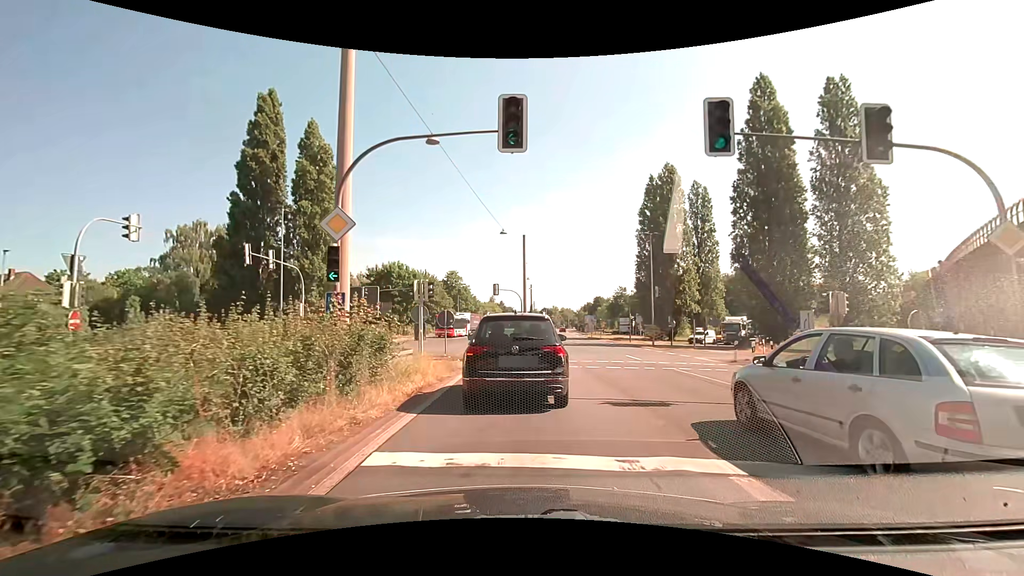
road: trunk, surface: asphalt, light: Day
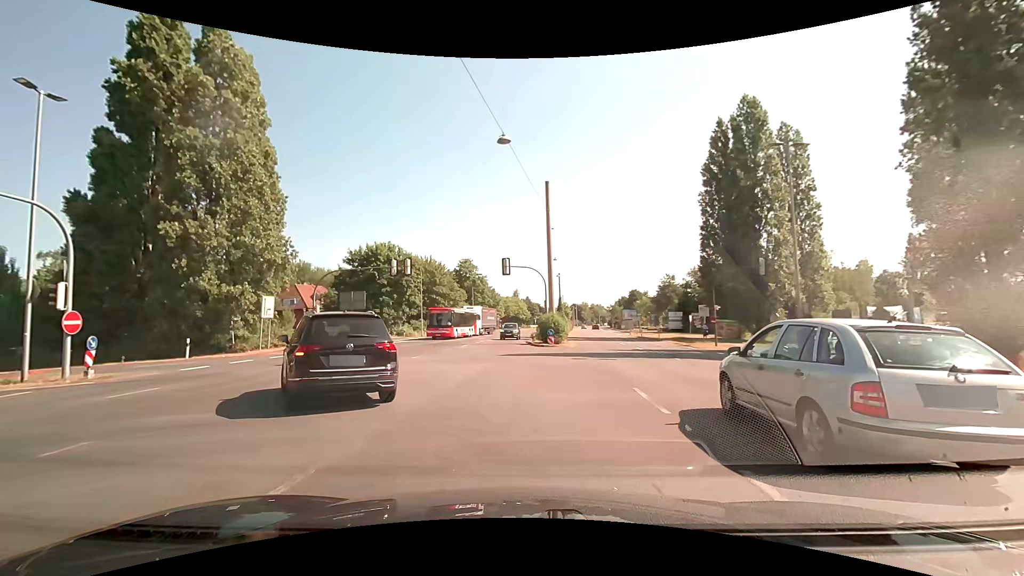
(+0.3, +20.6) m; -2°
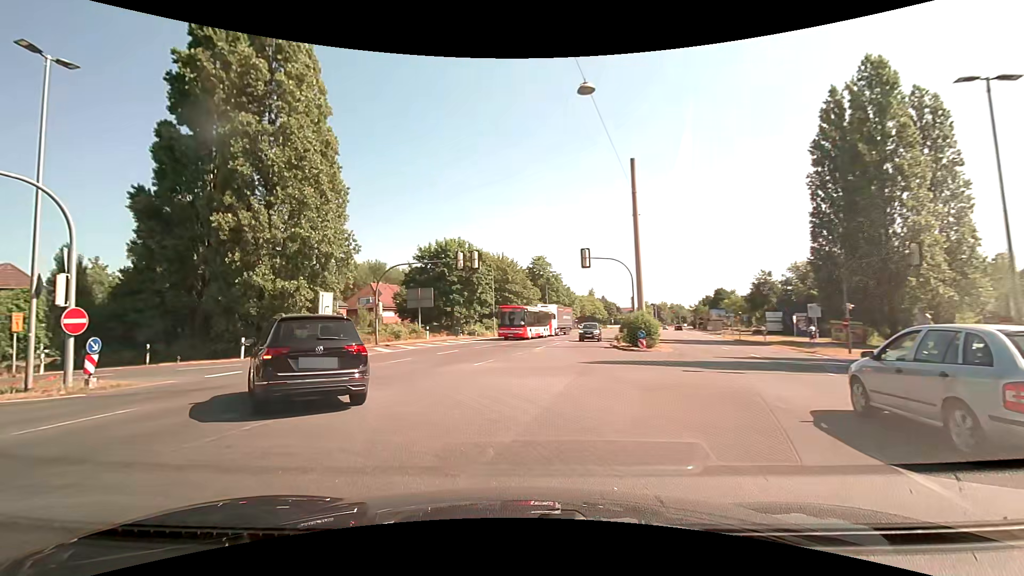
(-0.3, +4.6) m; -9°
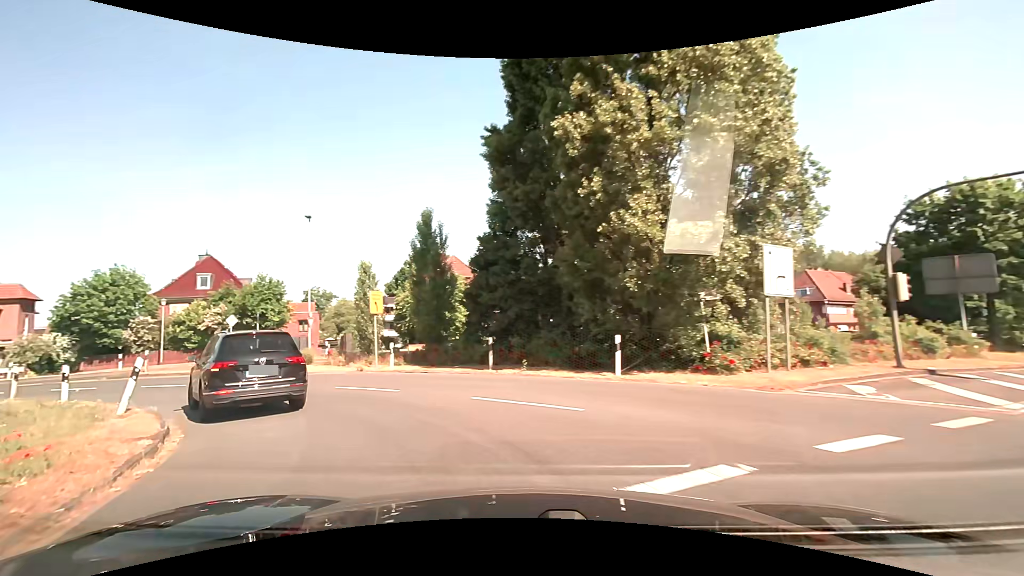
(-6.0, +15.9) m; -44°
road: trunk_link
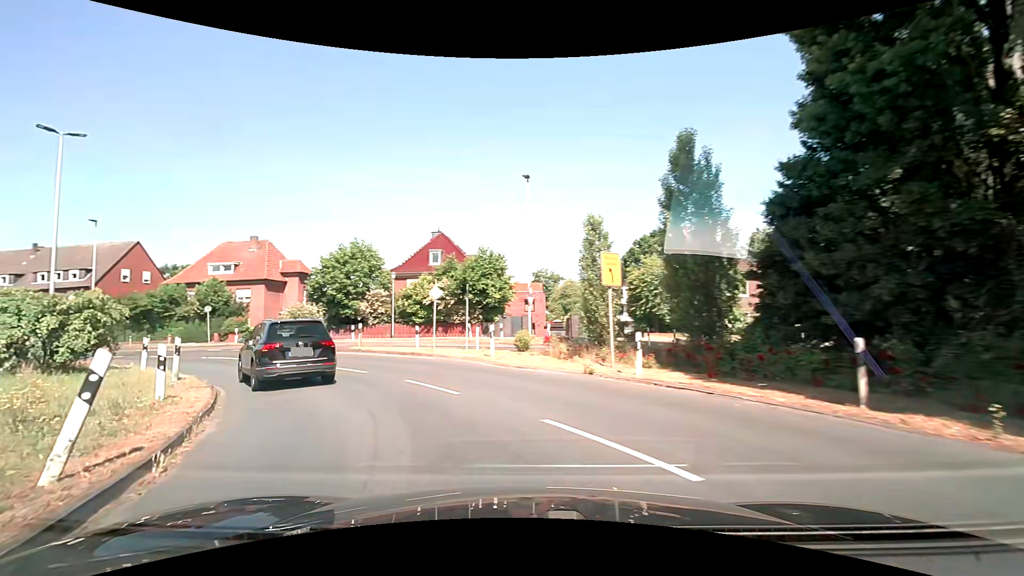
(-1.9, +8.1) m; -25°
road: secondary
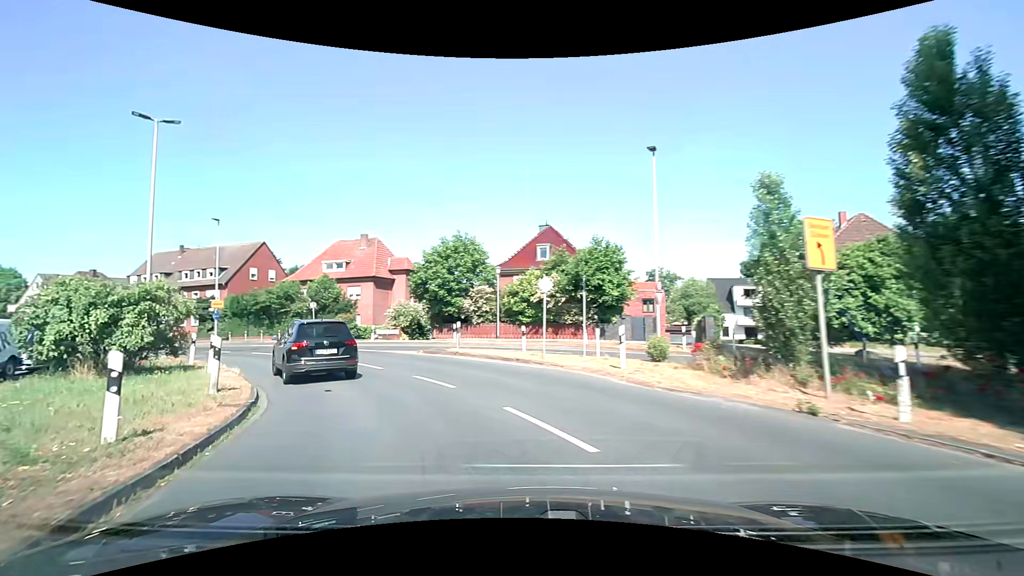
(-0.5, +4.5) m; -13°
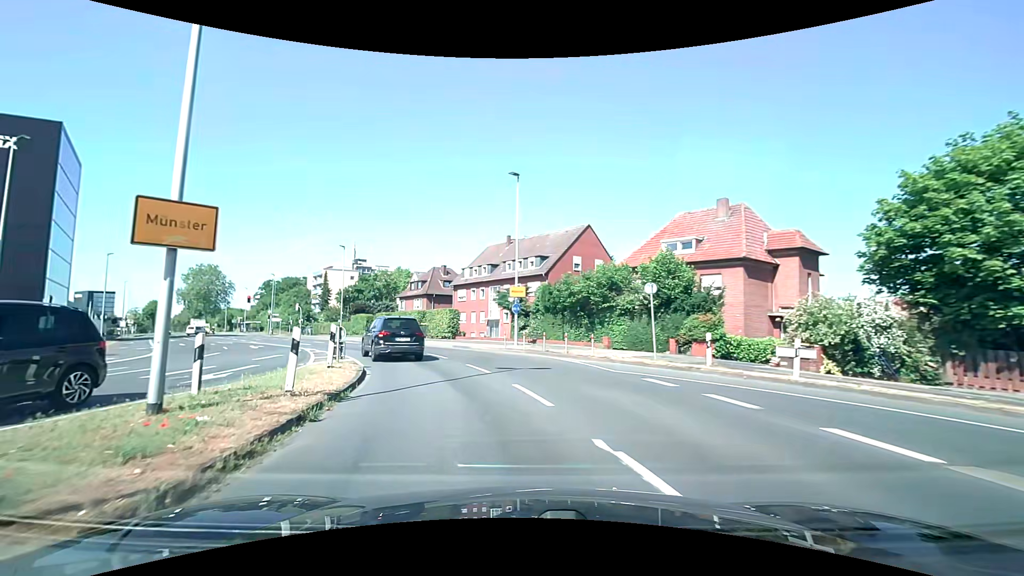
(-6.5, +18.3) m; -37°
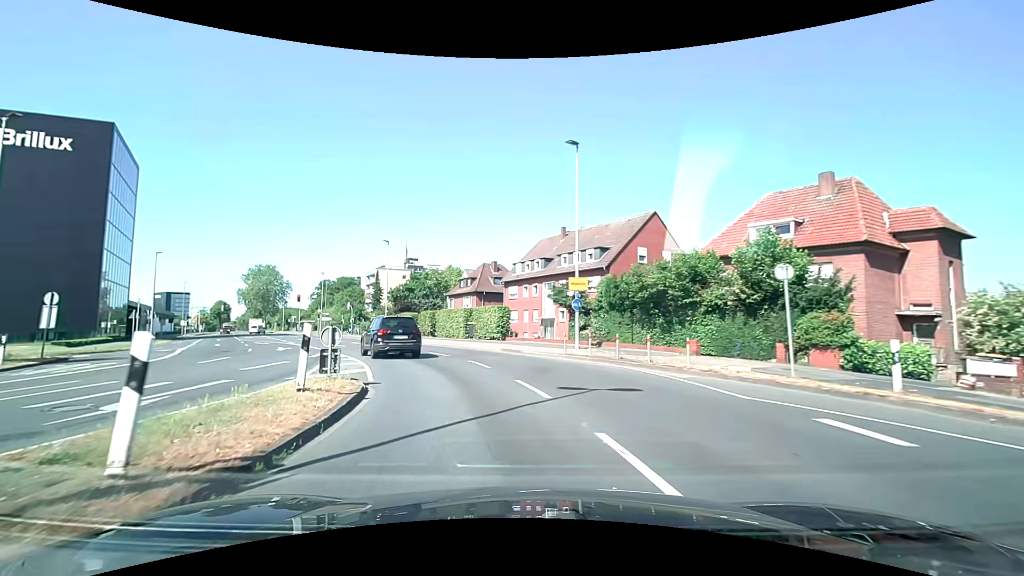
(-0.3, +5.0) m; -6°
(-1, +10) (-4, +20) (-8, +28) (-13, +37) (-19, +45) (-24, +54) (-29, +62) (-34, +71) (-40, +80) (-45, +88) m
